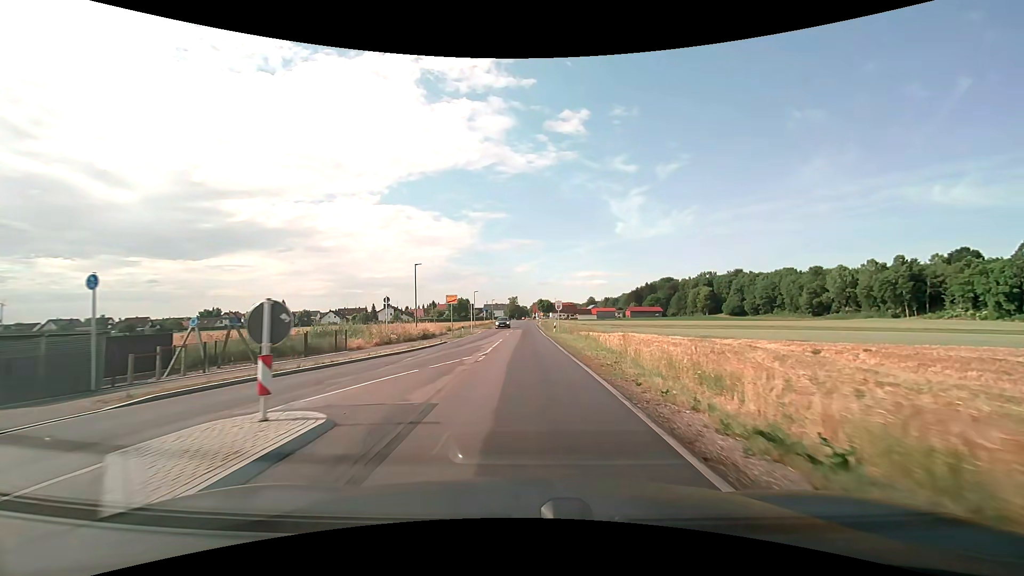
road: tertiary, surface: asphalt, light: Day
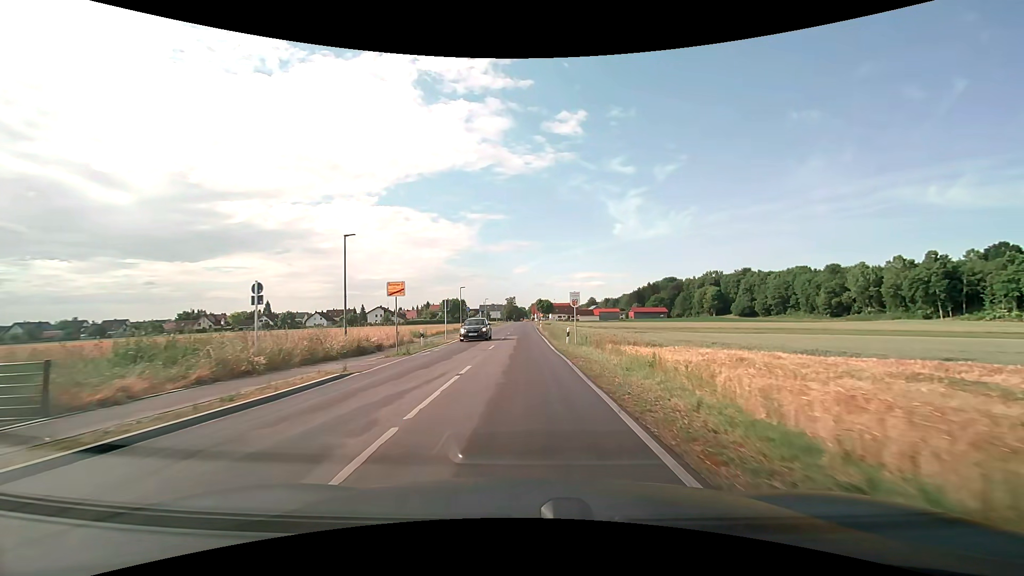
(0.0, +15.4) m; 0°
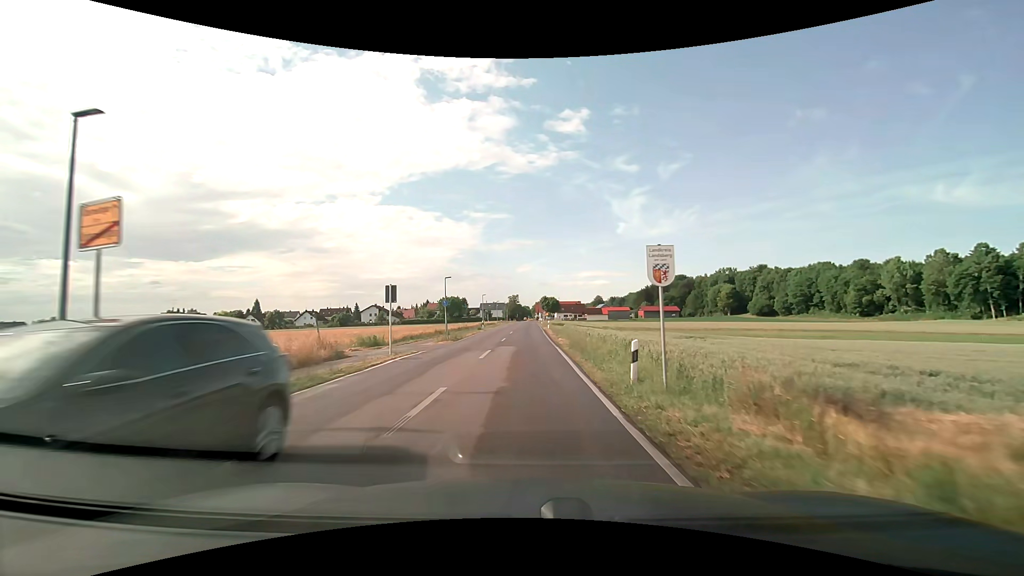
(0.0, +15.7) m; -1°
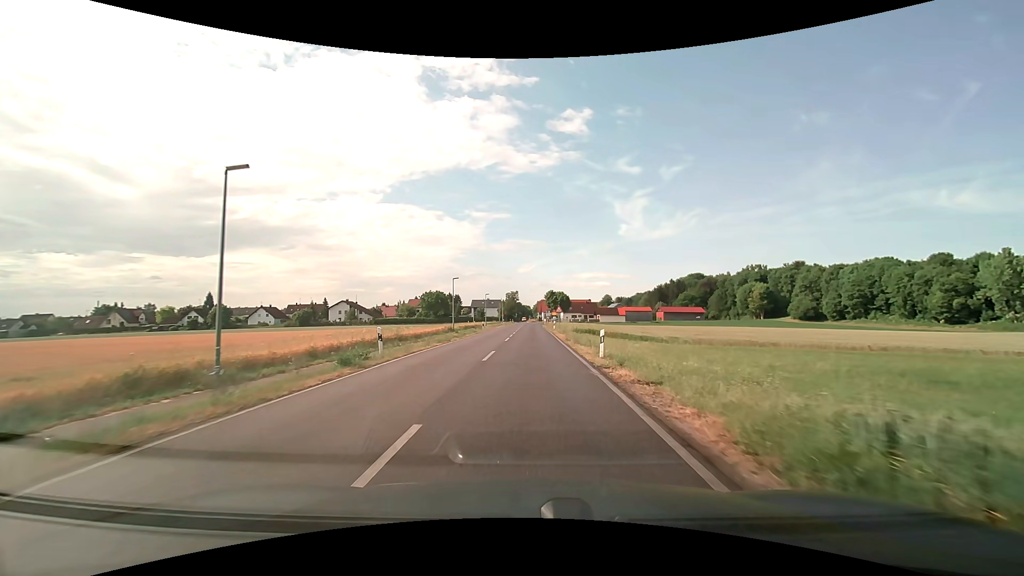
(0.0, +39.7) m; 0°
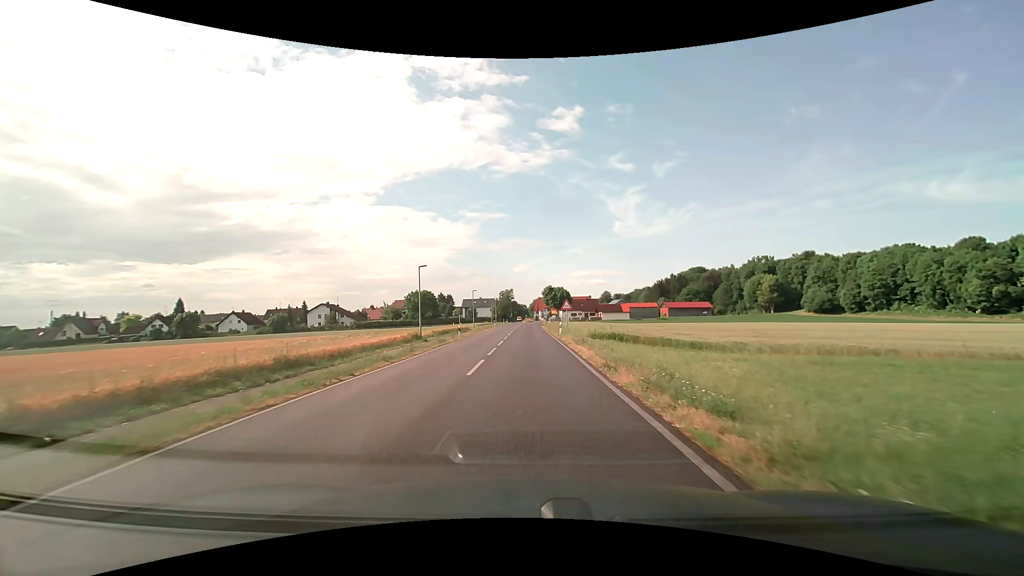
(+0.1, +15.3) m; 0°
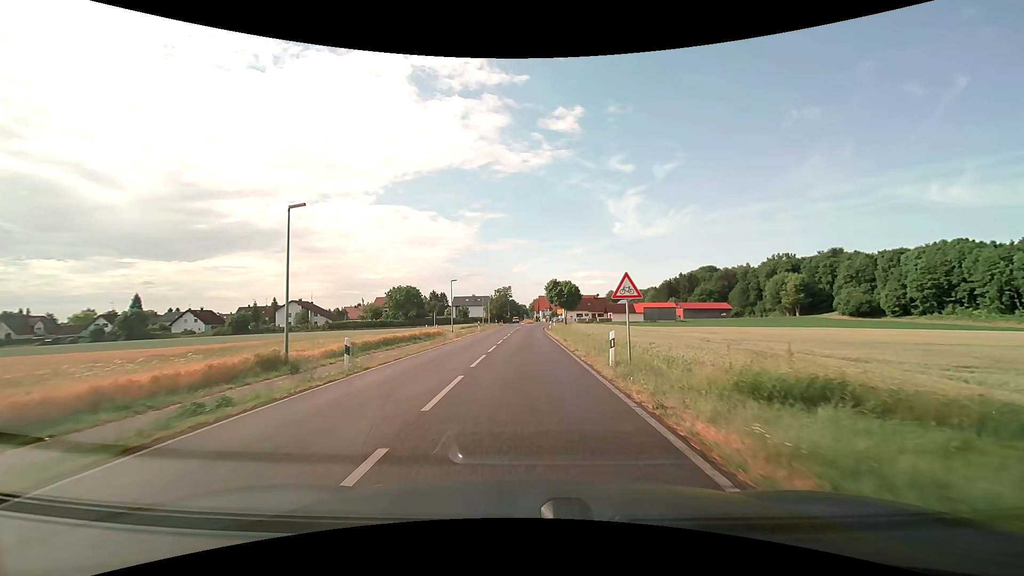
(0.0, +22.5) m; 0°
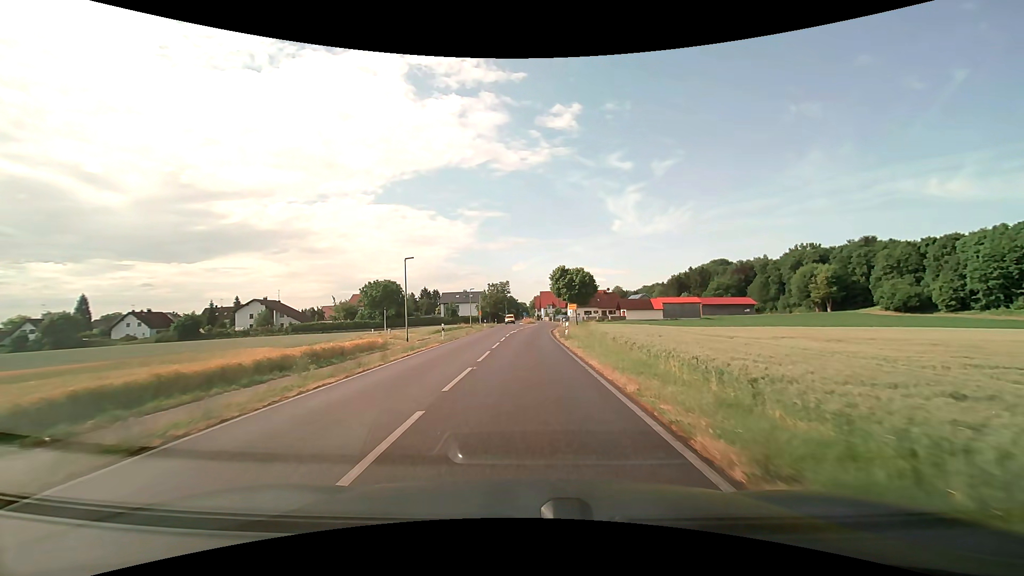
(0.0, +22.1) m; 0°
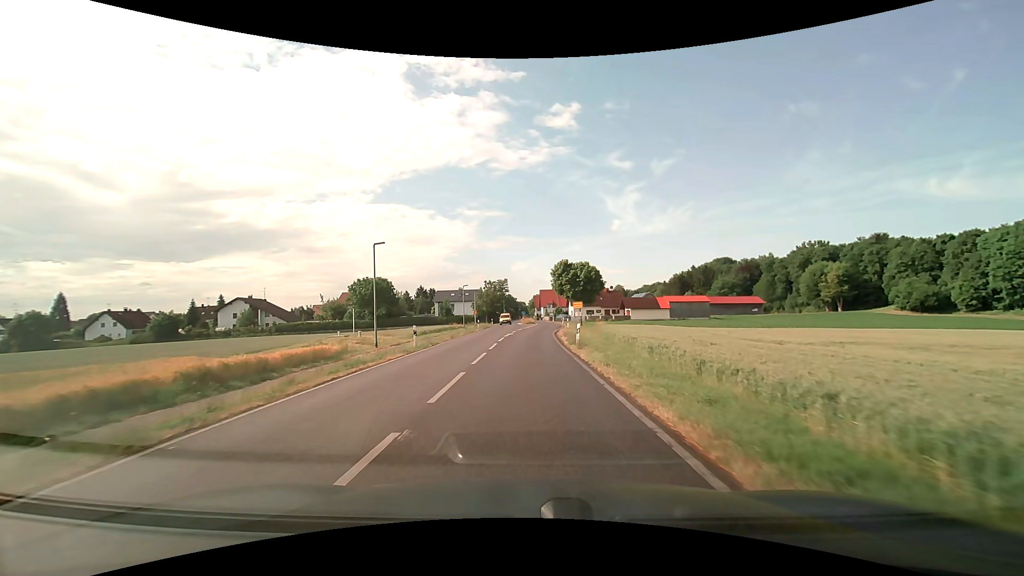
(0.0, +7.3) m; 0°
(0, +10) (0, +20) (0, +30) (+1, +40) (+2, +50) (+2, +60) (+3, +70) (+3, +80) (+3, +90) (+2, +100) m
